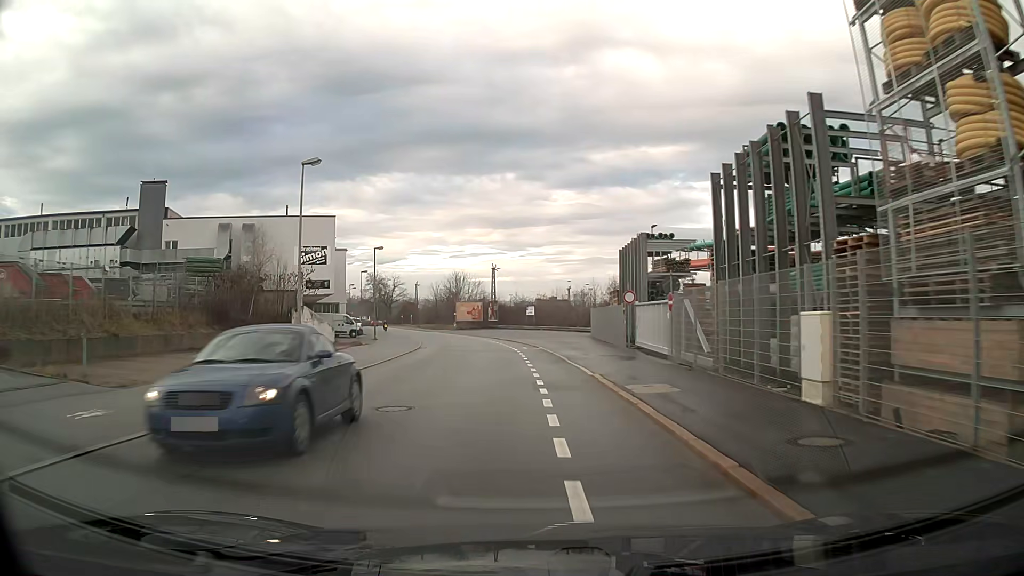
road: residential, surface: asphalt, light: Day
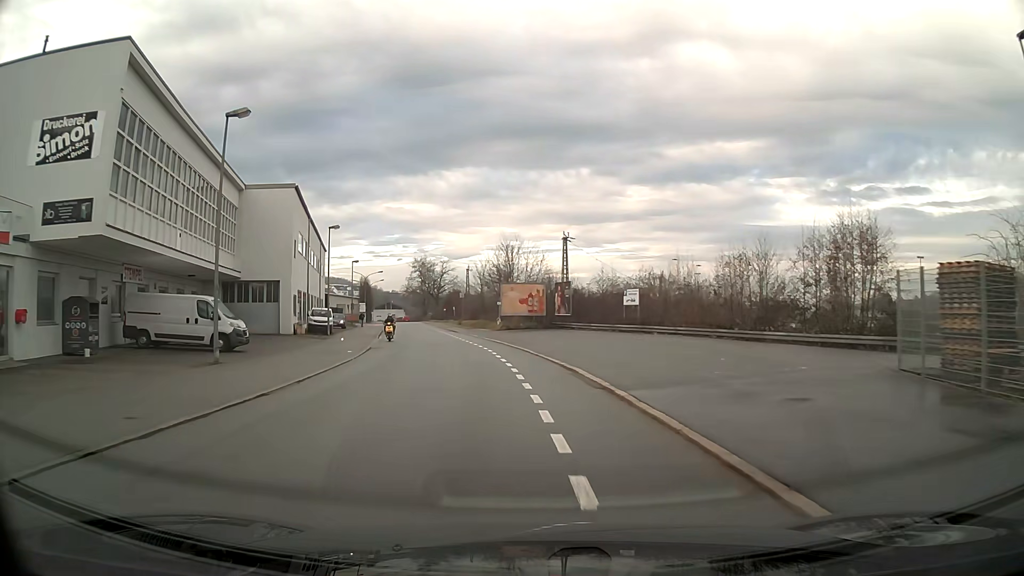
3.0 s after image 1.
(-1.9, +38.1) m; -7°
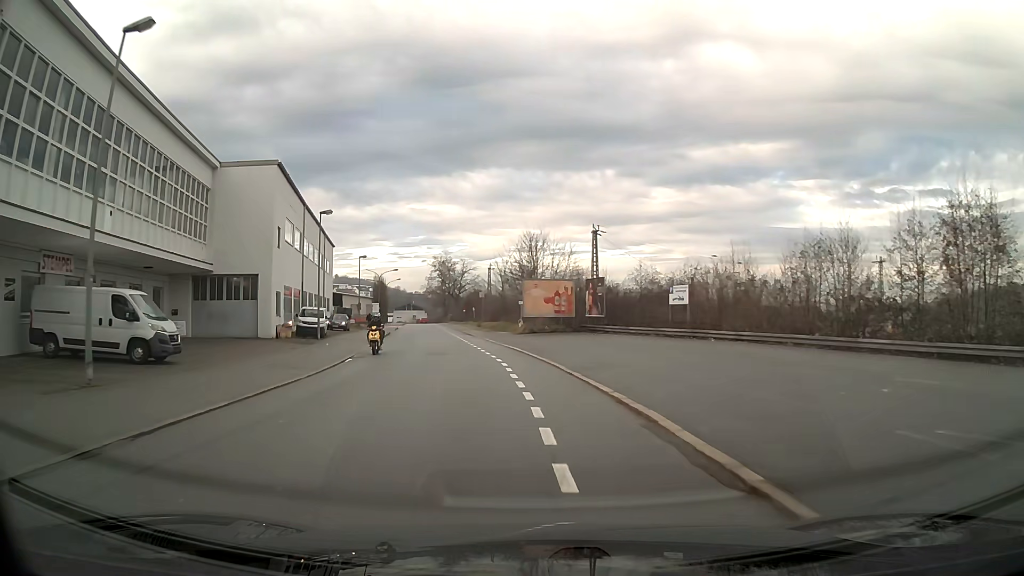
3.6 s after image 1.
(-0.1, +7.6) m; -2°
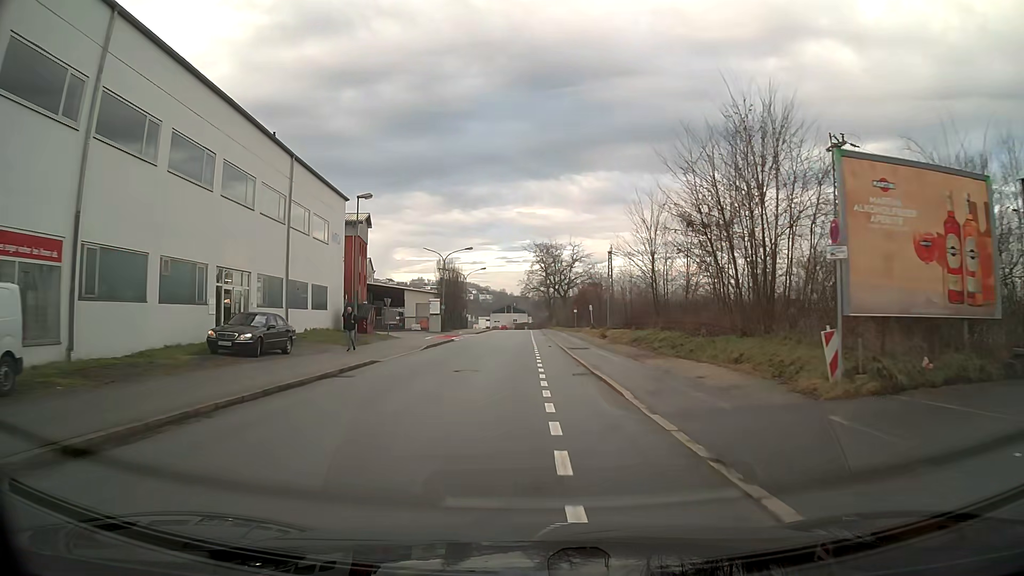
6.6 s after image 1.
(-3.6, +37.8) m; -9°
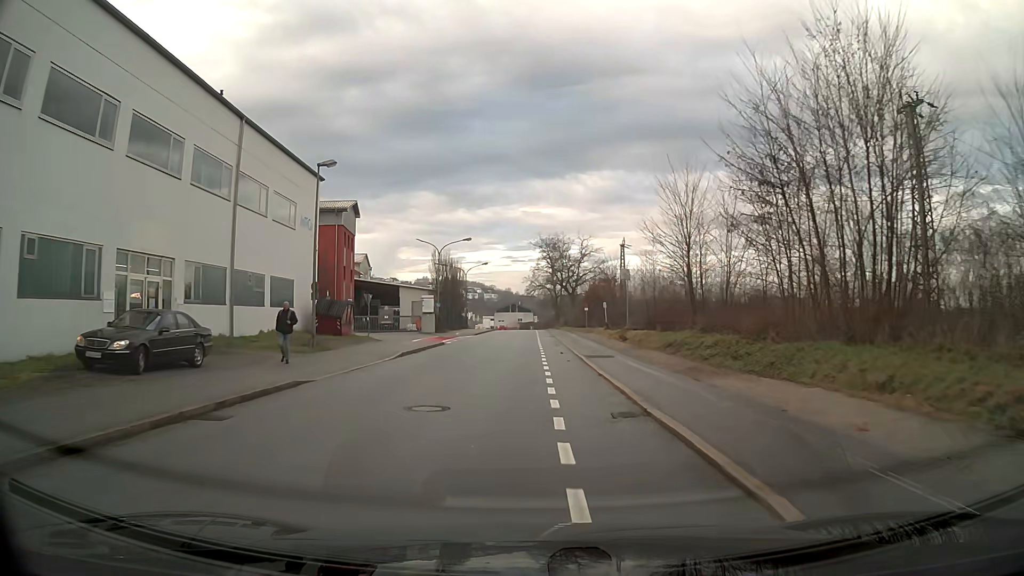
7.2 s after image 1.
(0.0, +7.6) m; 0°
(0, +10) (0, +20) (0, +30) (0, +40) (0, +50) (0, +60) (0, +70) (0, +80) (0, +90) (-1, +100) m
